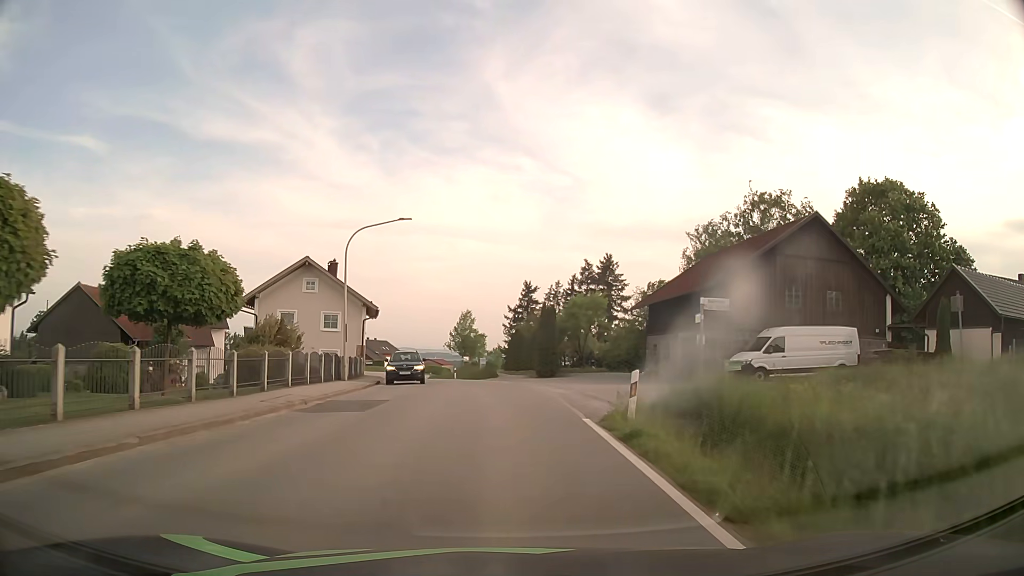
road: secondary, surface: asphalt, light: Day
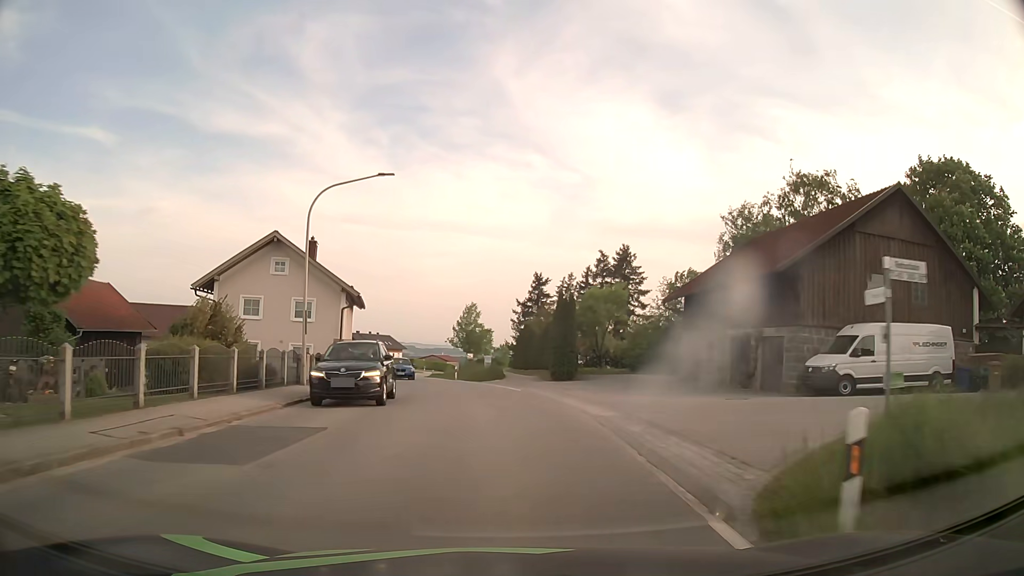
(-0.1, +7.5) m; -1°
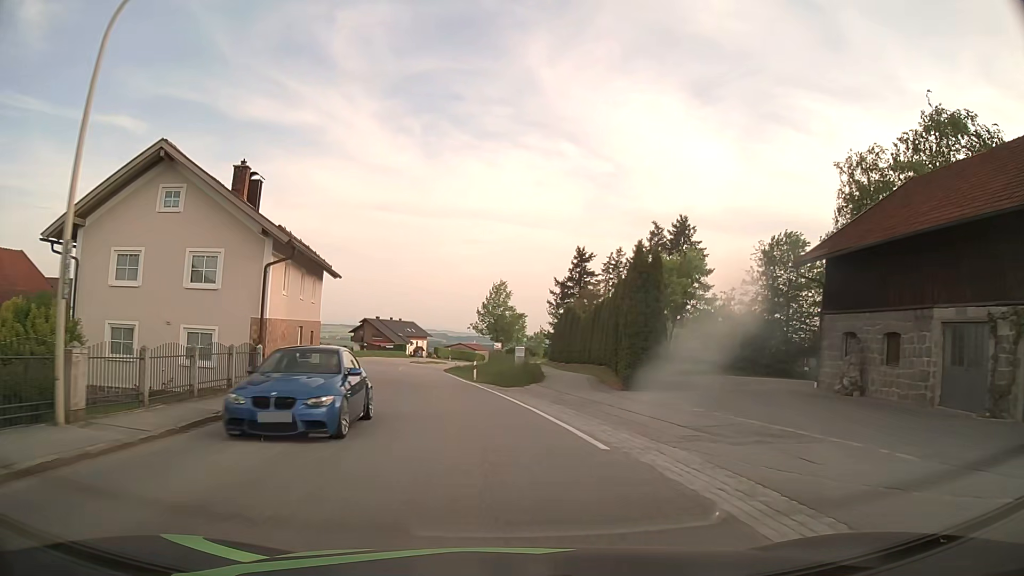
(-0.3, +15.1) m; -2°
